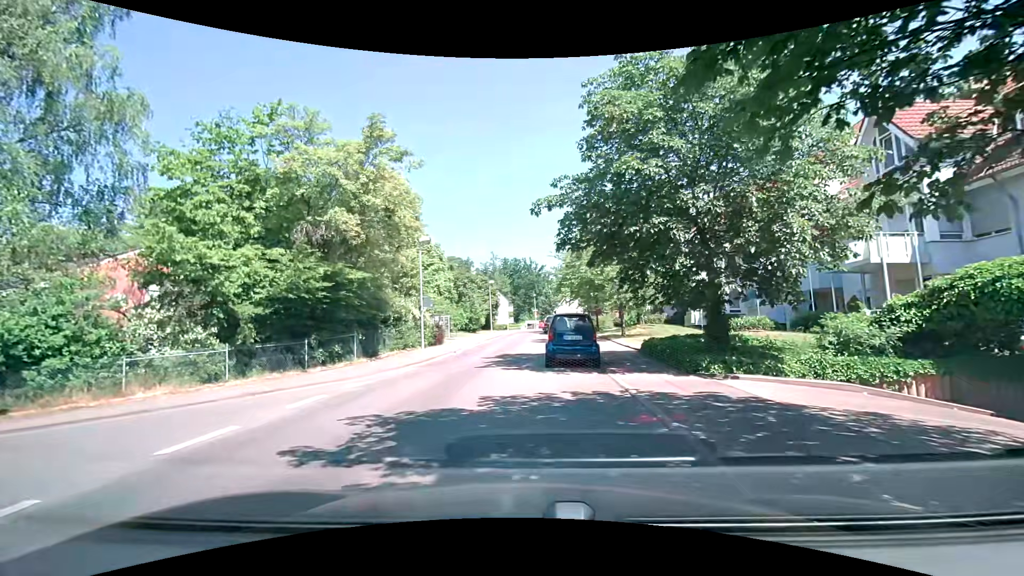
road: residential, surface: asphalt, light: Day
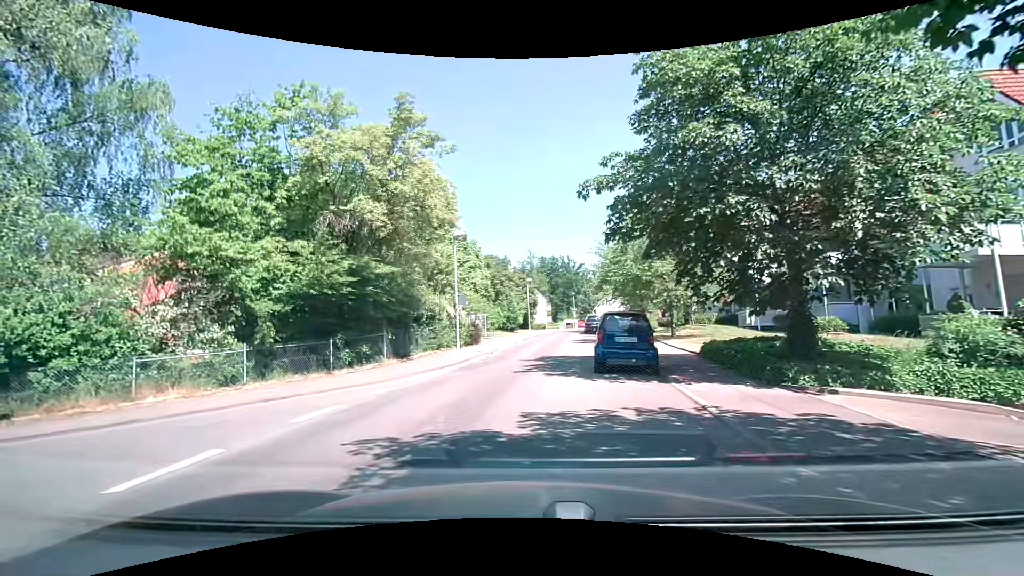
(0.0, +1.7) m; -3°
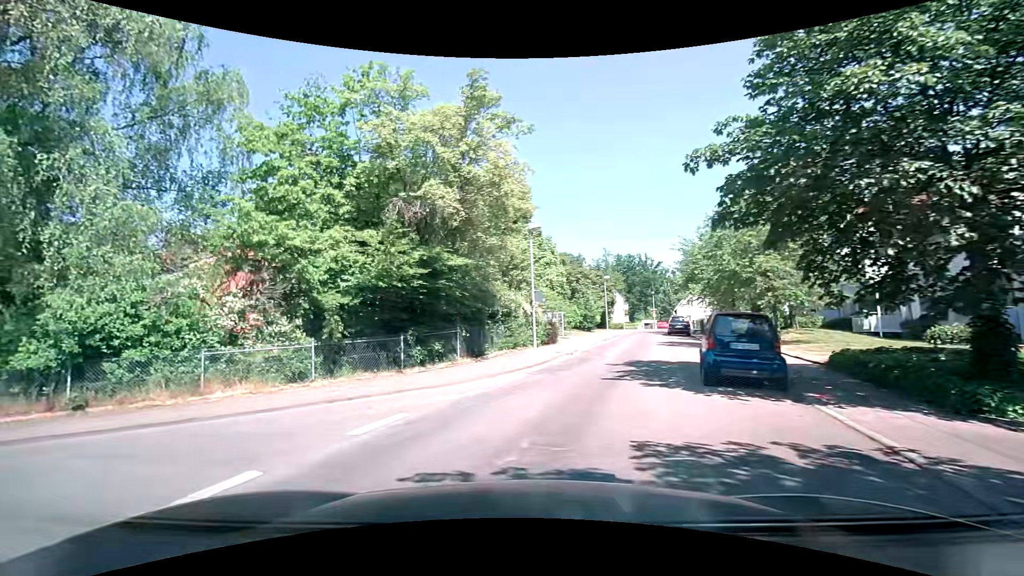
(-0.1, +1.6) m; -9°
